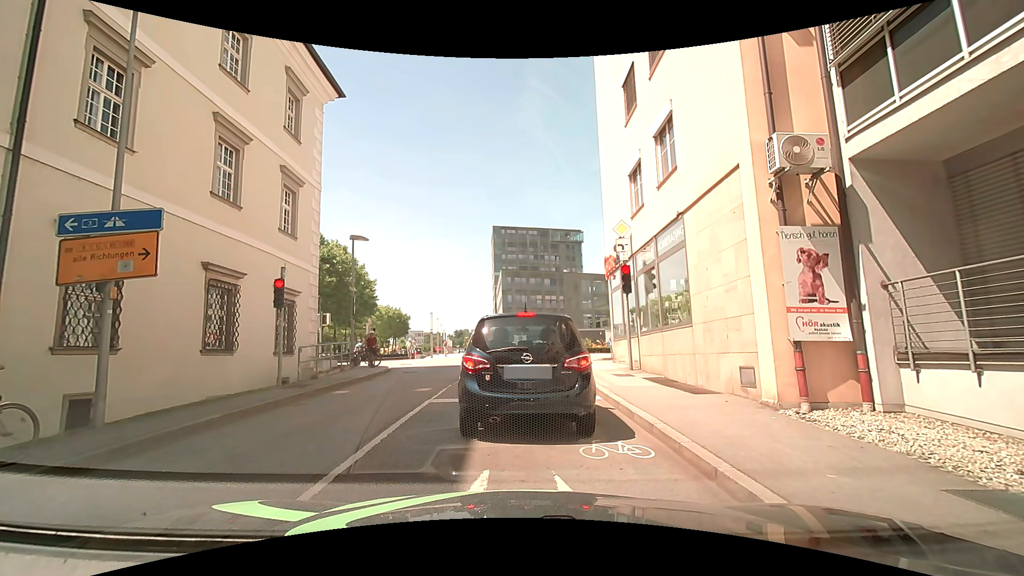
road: unclassified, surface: asphalt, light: Day
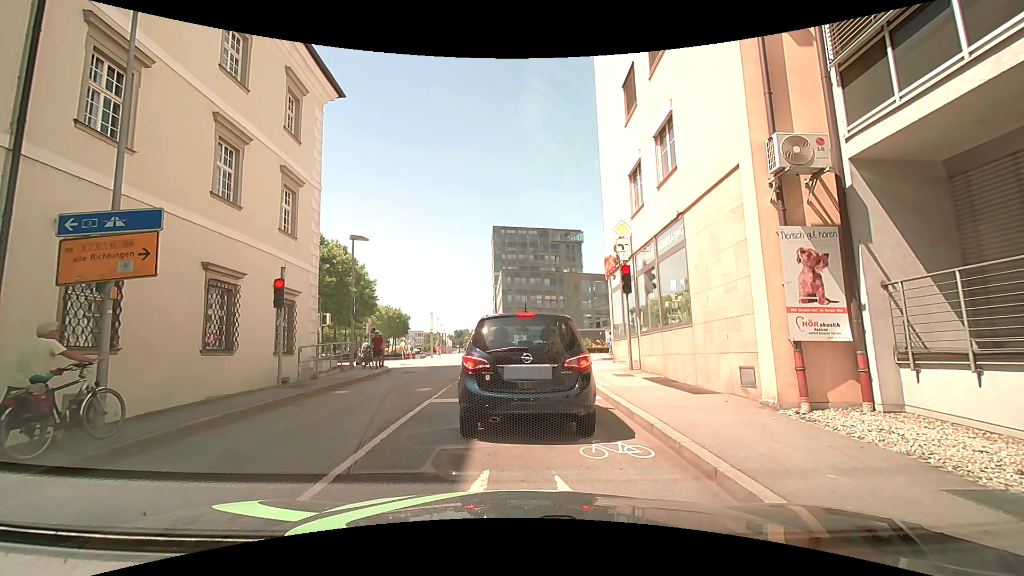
(0.0, 0.0) m; 0°
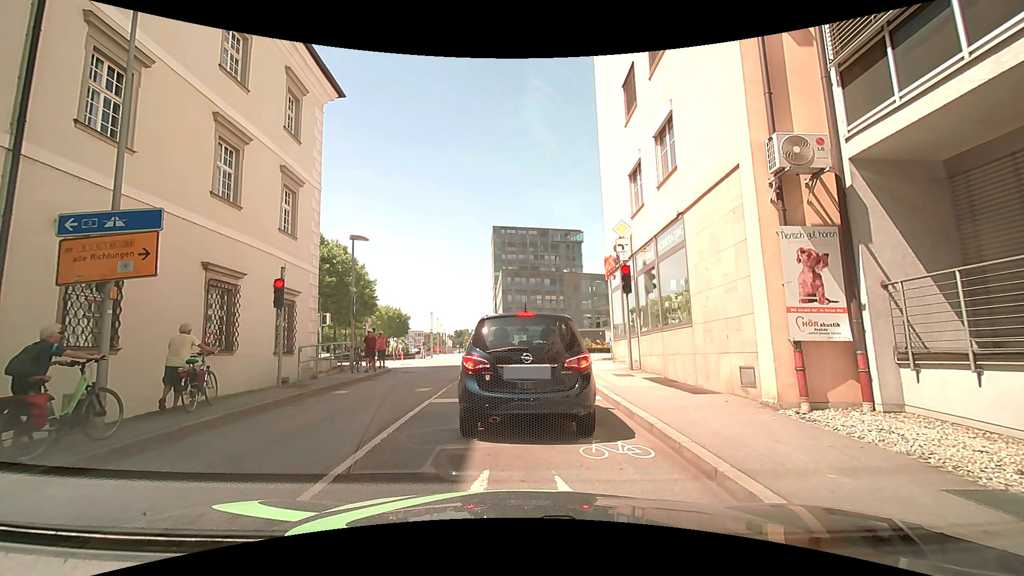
(0.0, 0.0) m; 0°
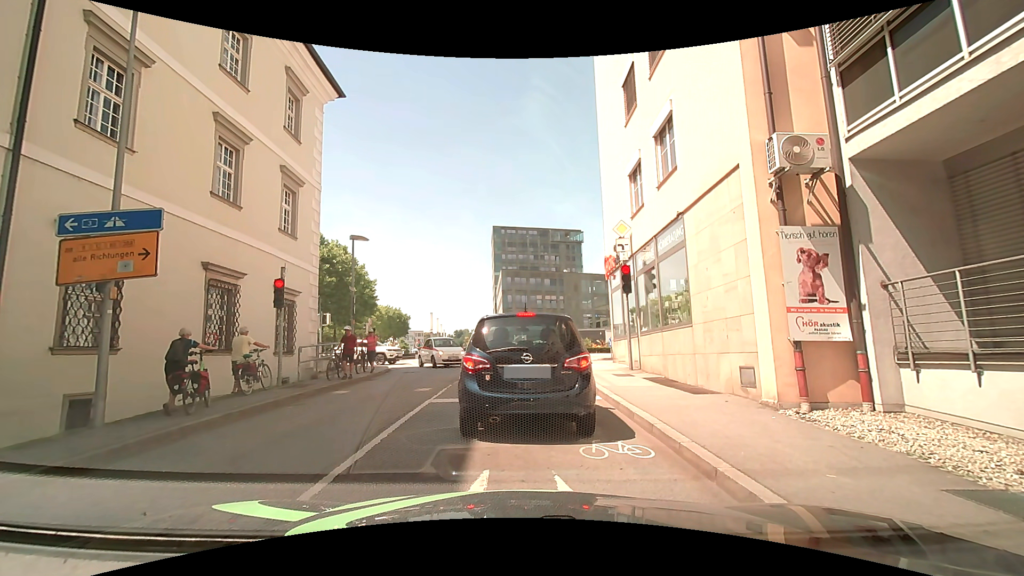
(0.0, 0.0) m; 0°
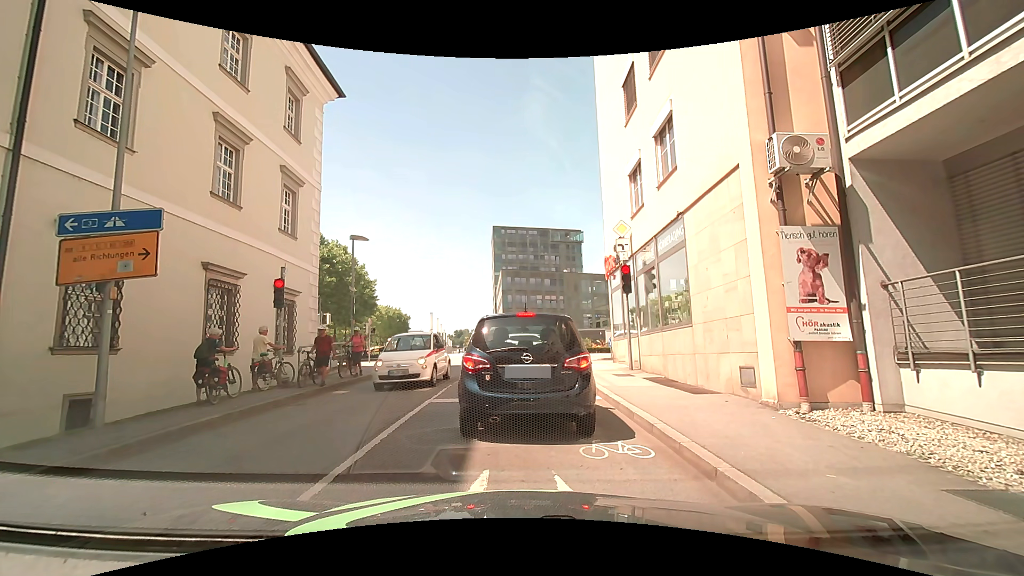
(0.0, 0.0) m; 0°
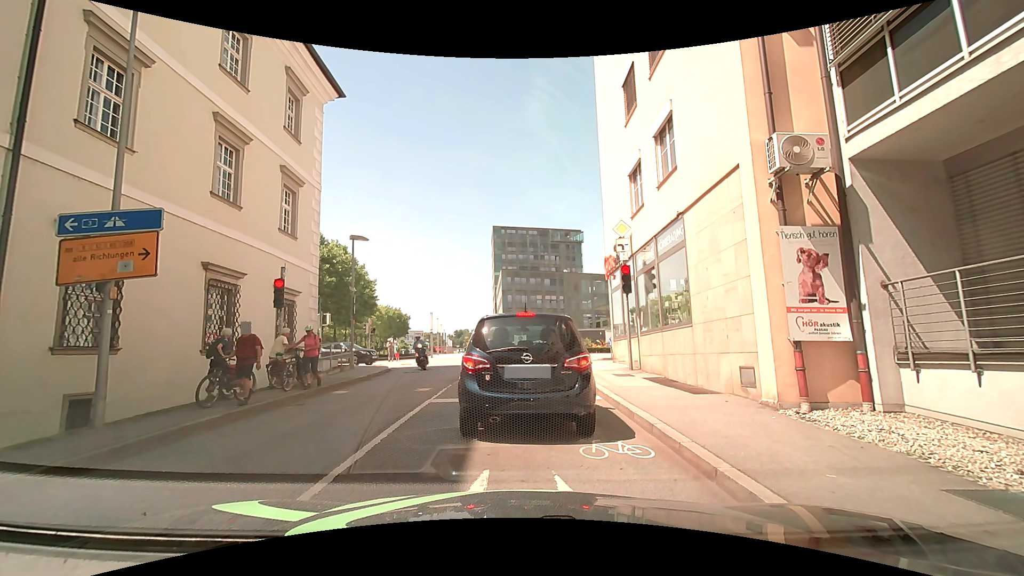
(0.0, 0.0) m; 0°
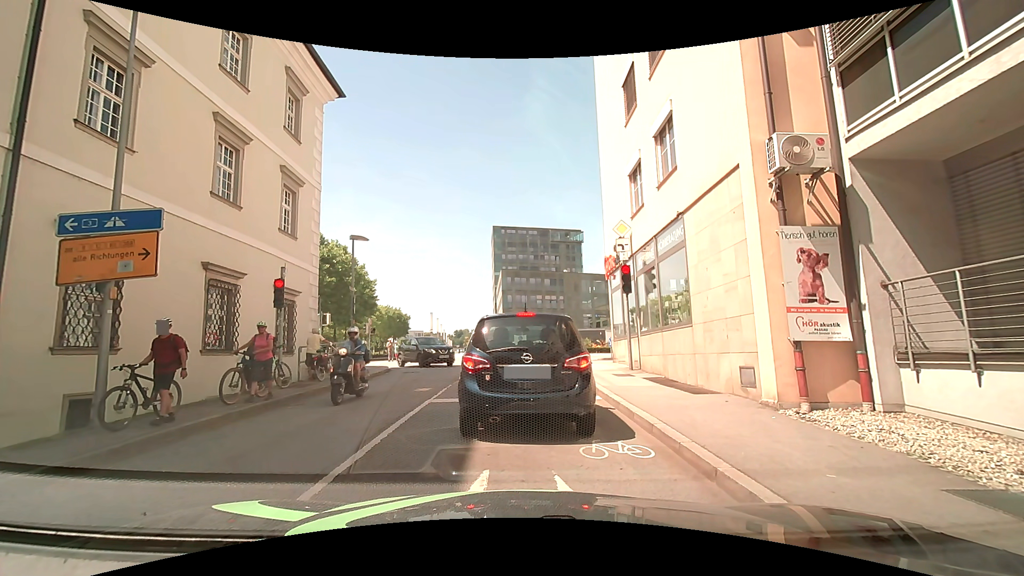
(0.0, 0.0) m; 0°
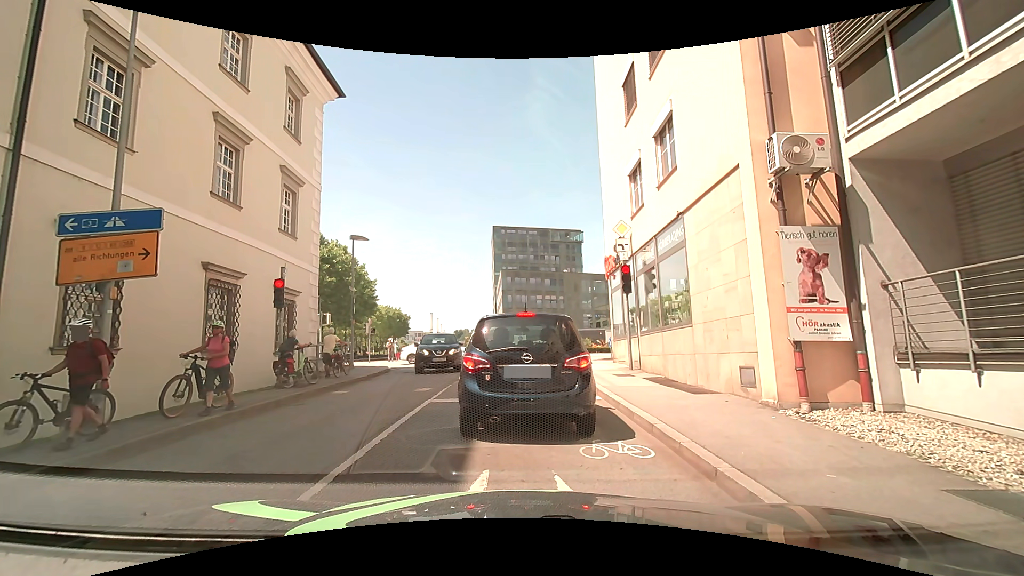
(0.0, 0.0) m; 0°
